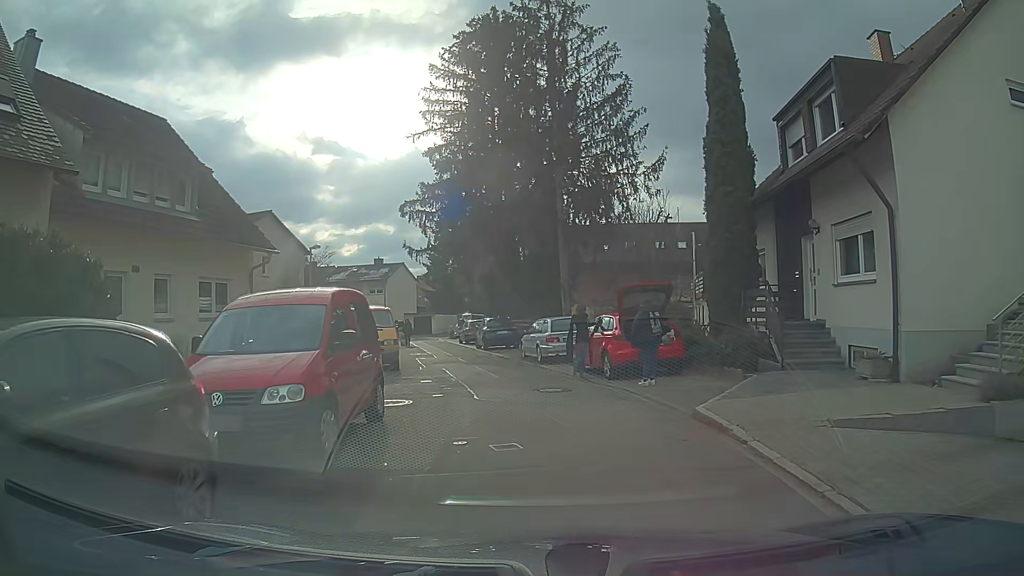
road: residential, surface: asphalt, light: Day
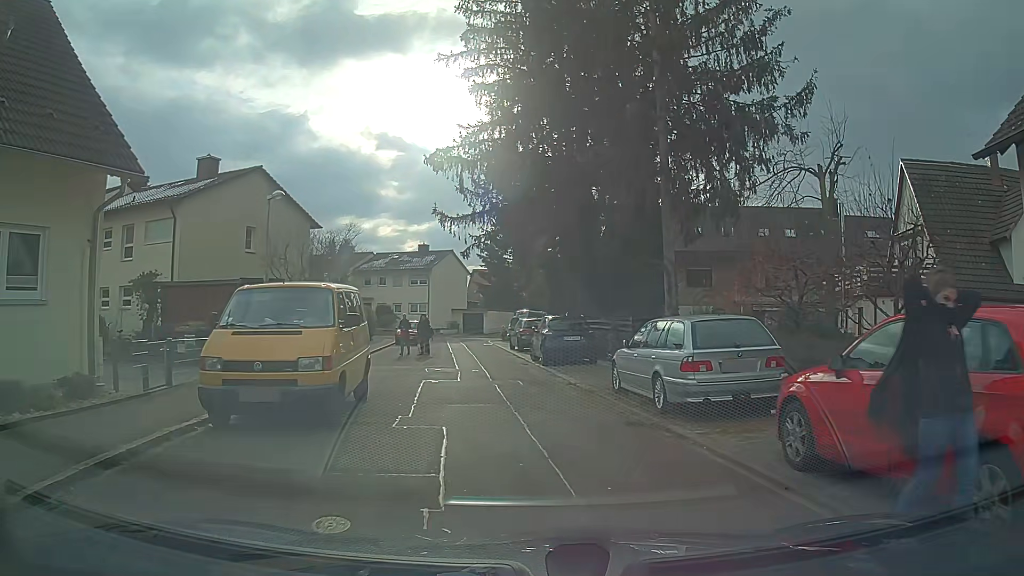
(-0.5, +11.5) m; -4°
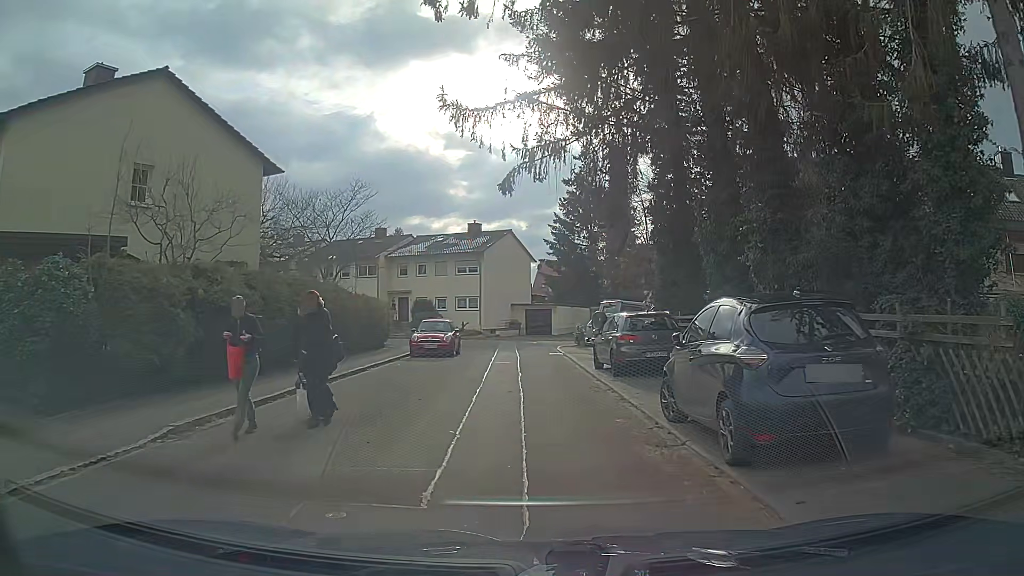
(-0.8, +14.6) m; -7°
(0, +10) (0, +20) (0, +30) (+1, +40) (+8, +47) (+18, +50) (+28, +49) (+37, +45) (+46, +40) (+55, +36) m
